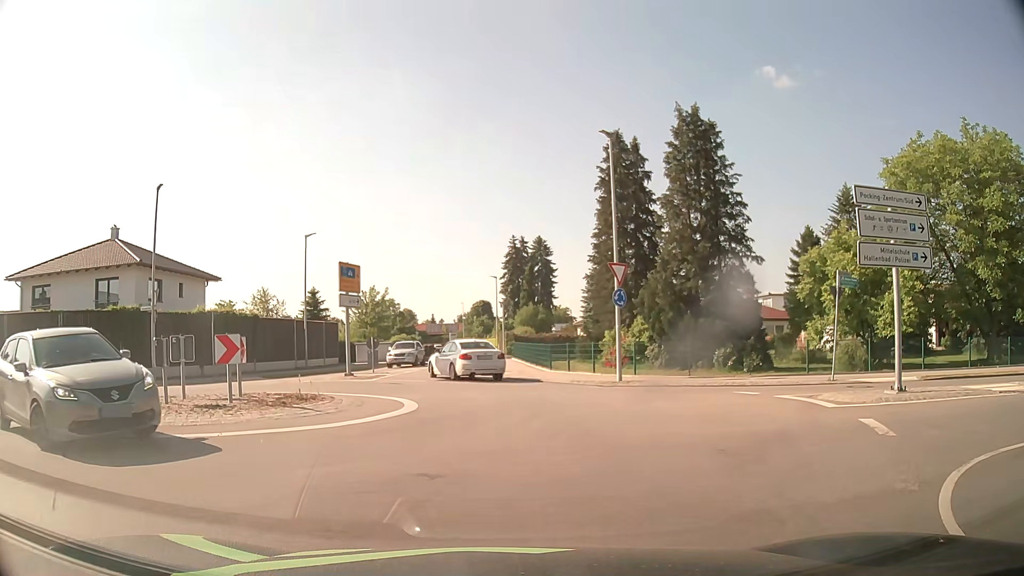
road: secondary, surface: asphalt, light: Day
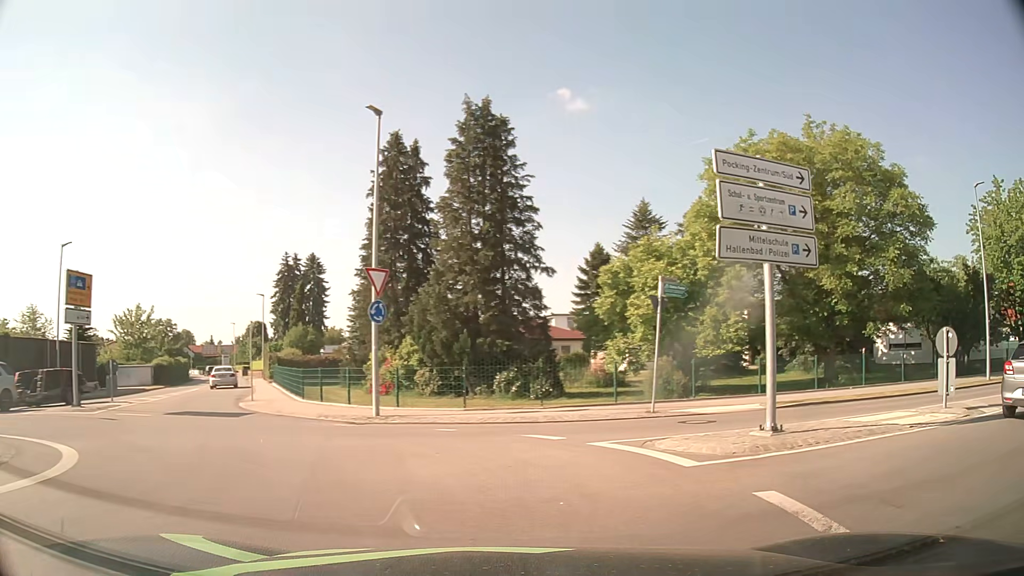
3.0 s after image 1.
(+0.6, +4.5) m; +19°
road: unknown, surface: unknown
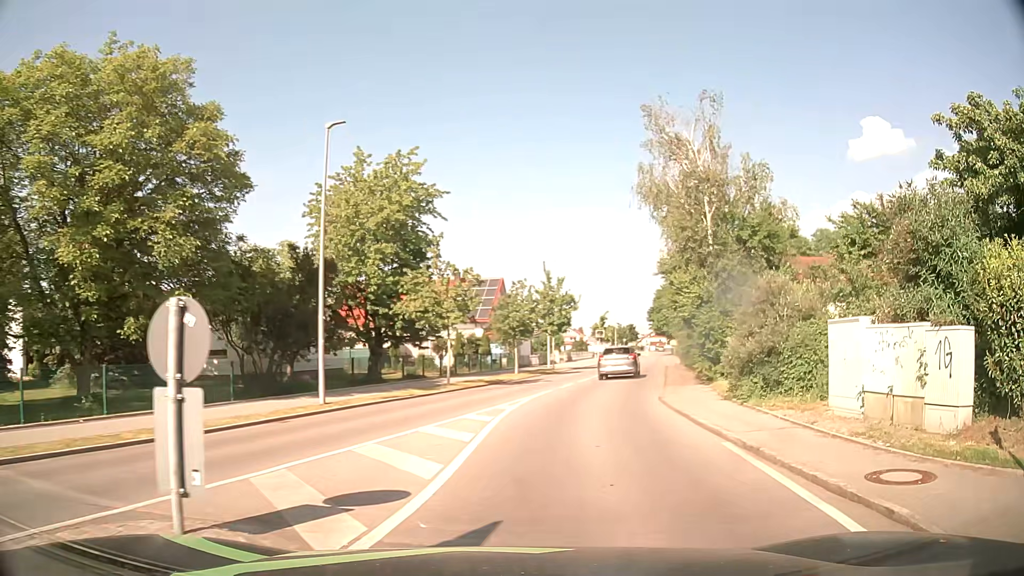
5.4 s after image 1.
(+5.0, +8.2) m; +58°
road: unclassified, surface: asphalt
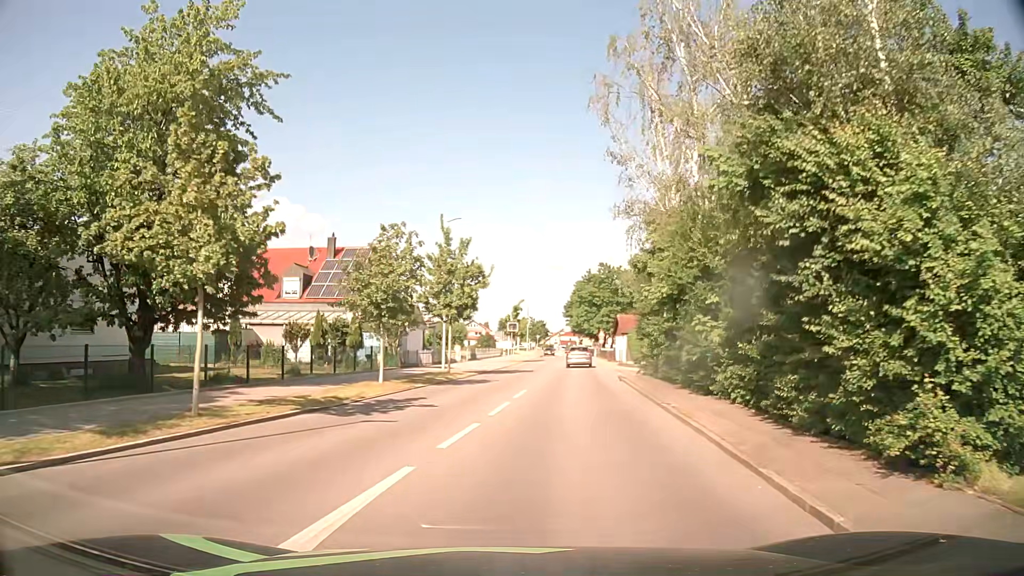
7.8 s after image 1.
(+1.3, +15.5) m; +8°
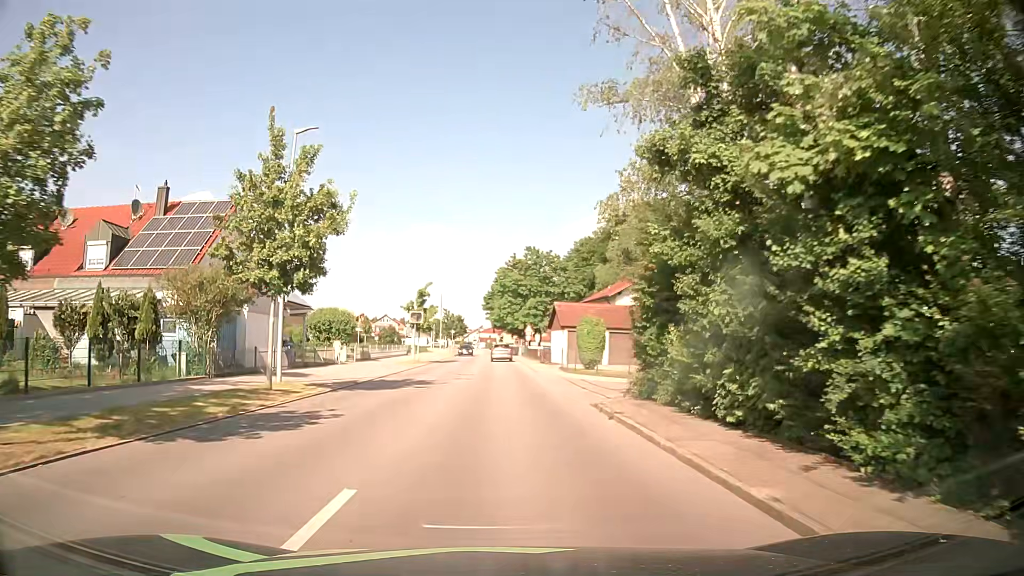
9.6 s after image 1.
(+1.0, +15.0) m; +6°
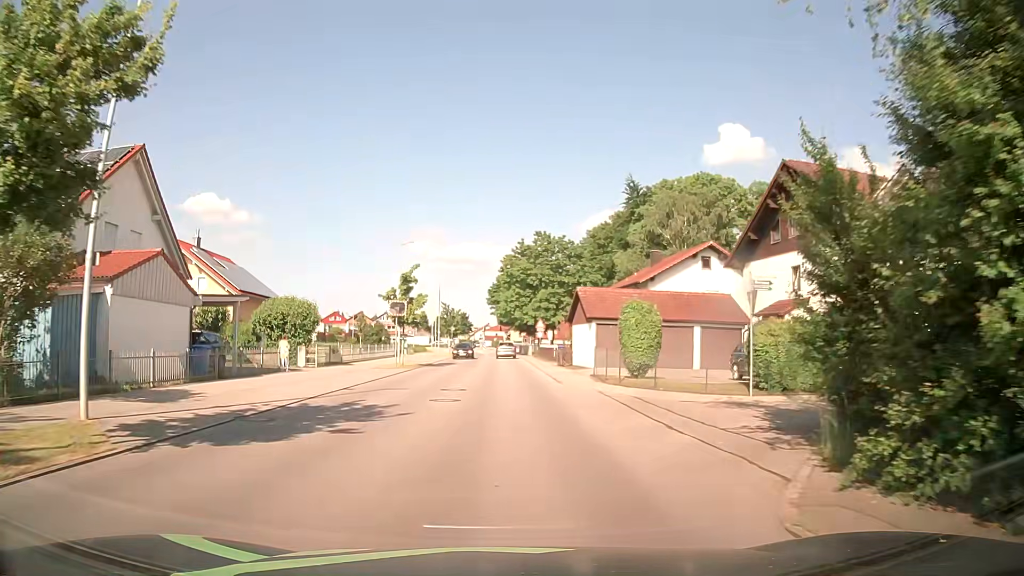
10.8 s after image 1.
(+0.1, +10.8) m; 0°
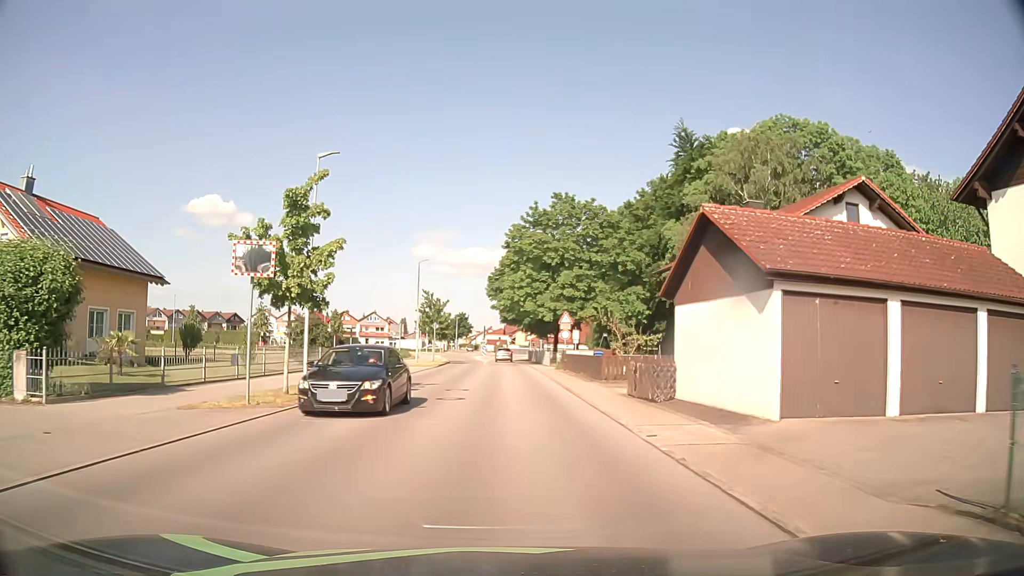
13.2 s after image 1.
(-0.1, +22.1) m; 0°
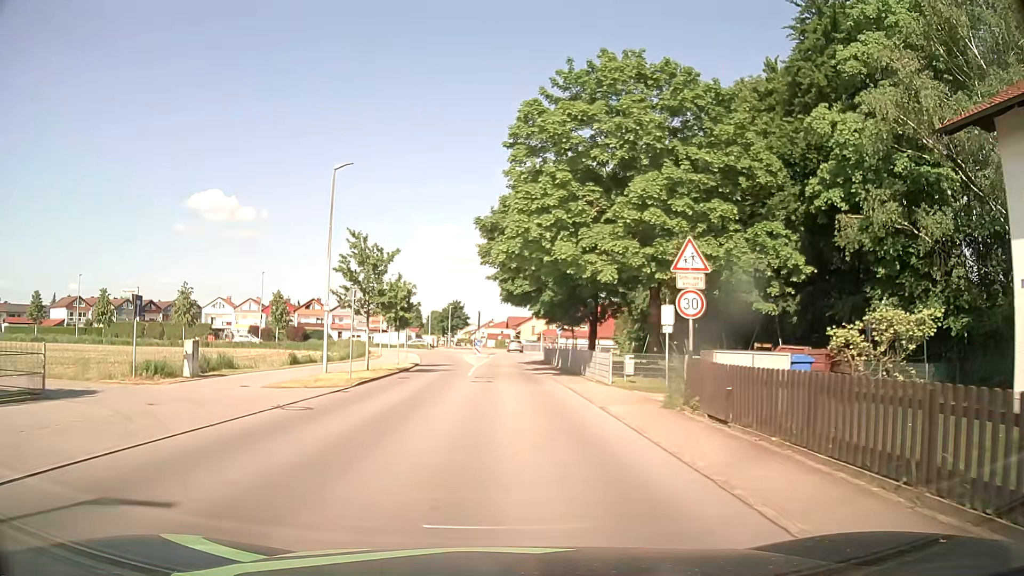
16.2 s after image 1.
(-0.2, +27.8) m; 0°
(0, +10) (0, +20) (-1, +30) (-1, +40) (-1, +50) (-1, +60) (+1, +70) (+2, +80) (-5, +86) (-14, +84) m
